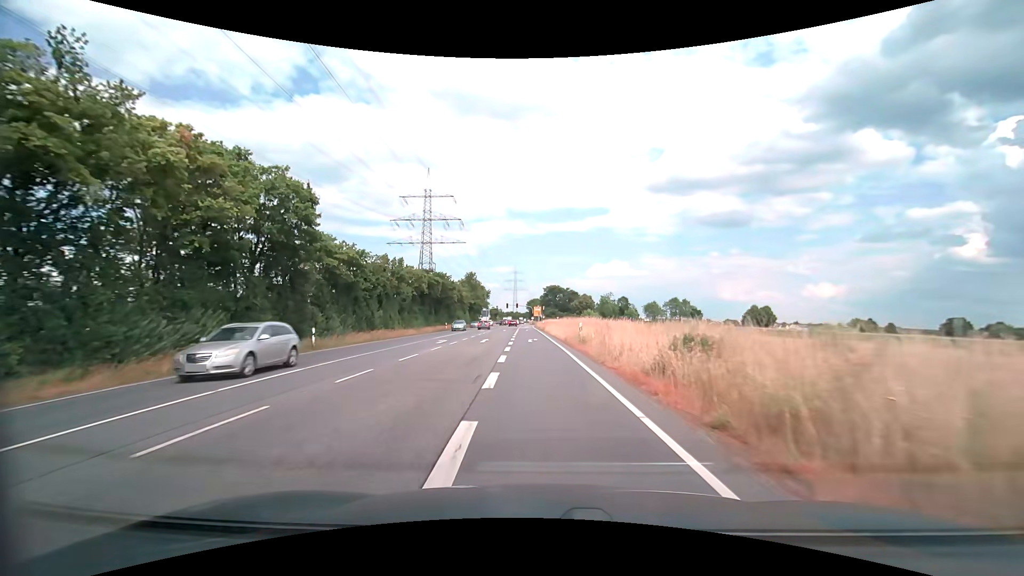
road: secondary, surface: asphalt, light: Day
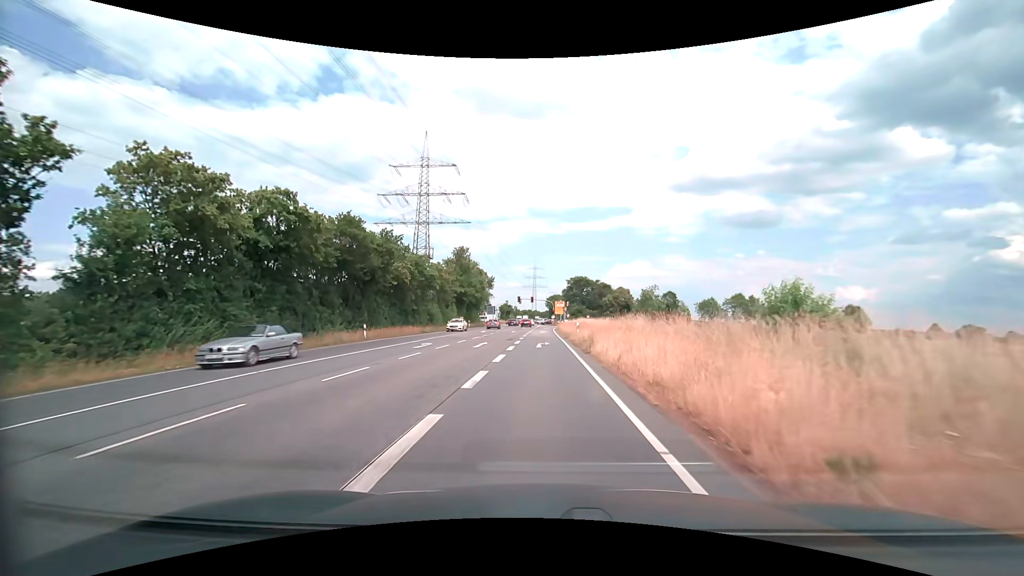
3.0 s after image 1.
(-1.3, +41.8) m; -3°
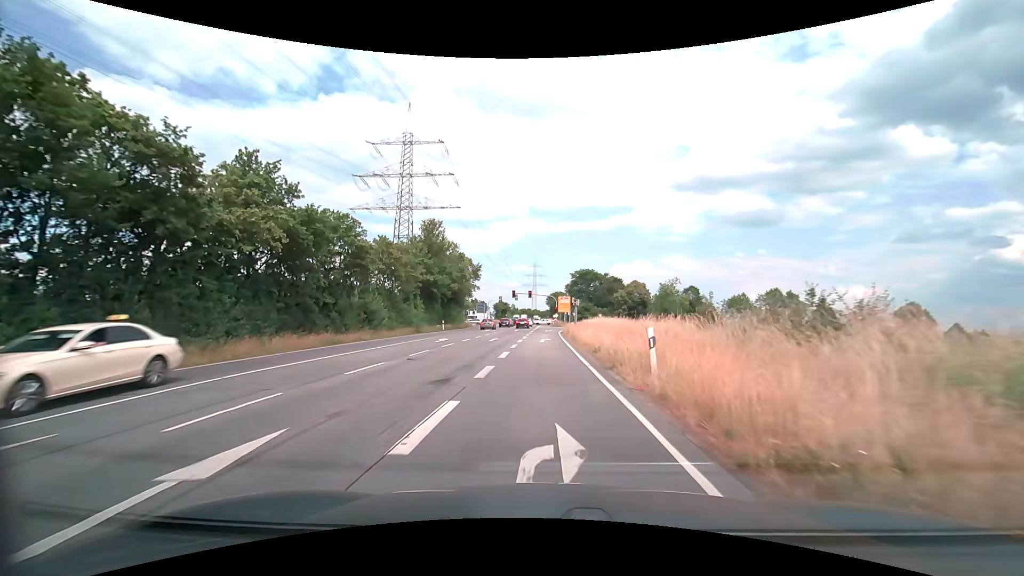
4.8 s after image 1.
(0.0, +22.6) m; 0°
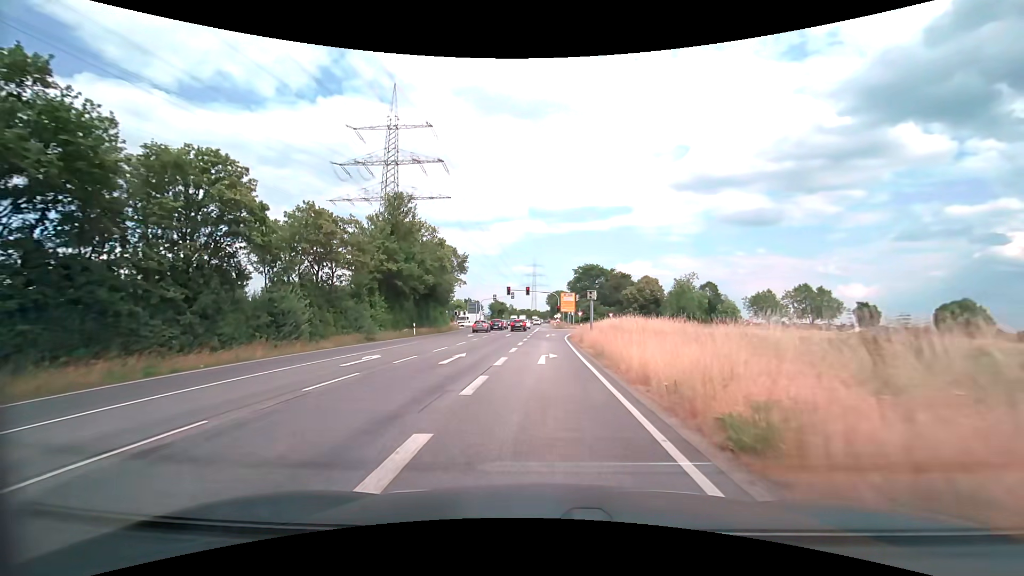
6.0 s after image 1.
(0.0, +14.0) m; 0°
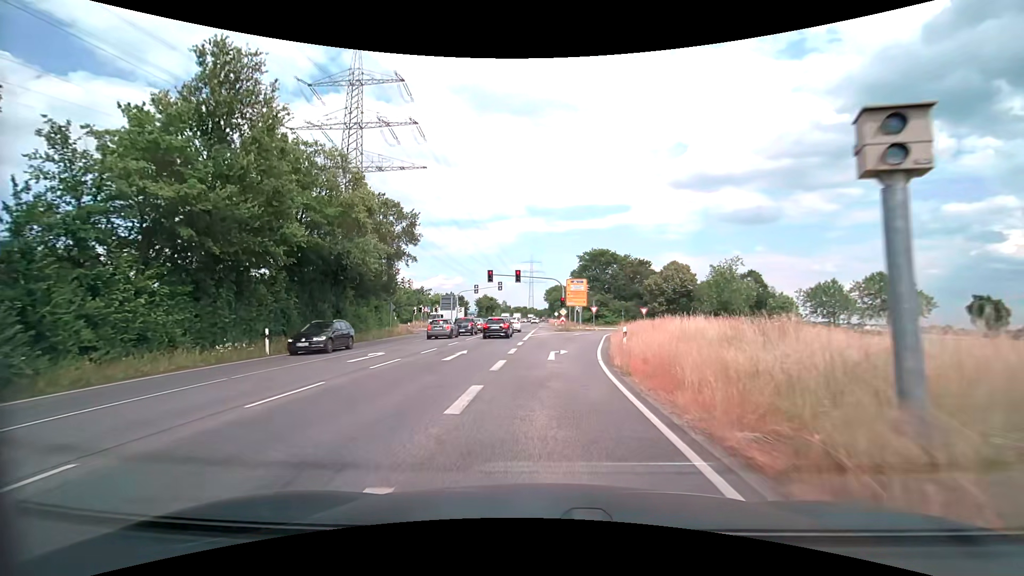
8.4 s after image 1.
(-0.1, +25.6) m; 0°
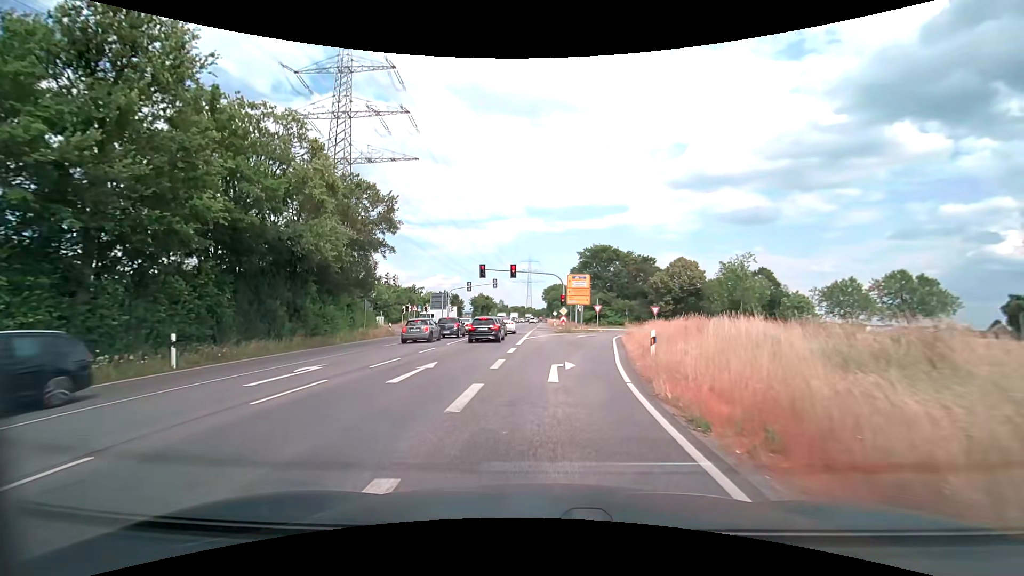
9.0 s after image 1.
(0.0, +5.6) m; +1°
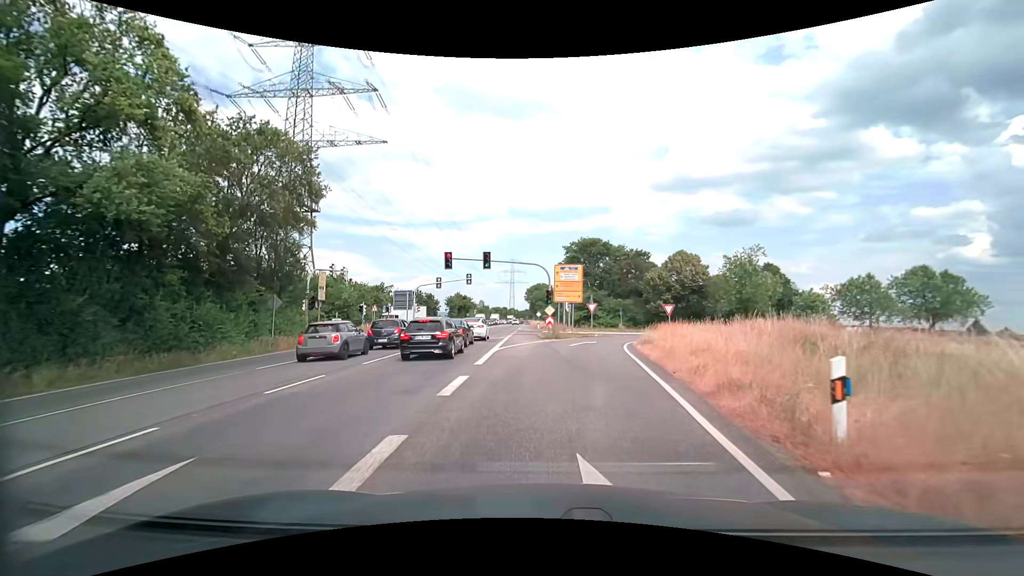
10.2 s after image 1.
(+0.1, +10.1) m; +2°
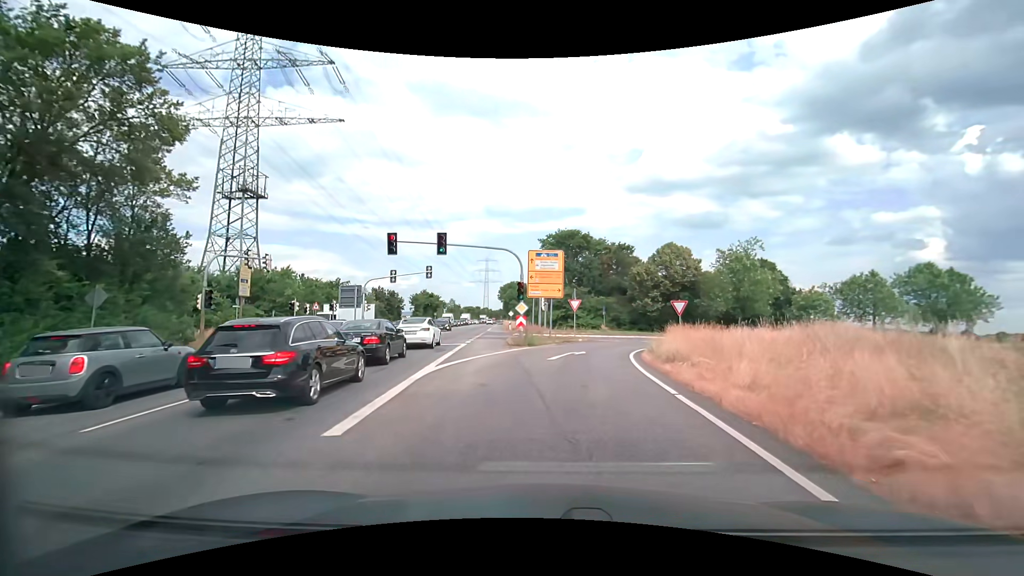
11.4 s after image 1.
(+0.2, +8.7) m; +3°
(0, +10) (+1, +20) (+4, +29) (+10, +38) (+18, +44) (+27, +49) (+36, +53) (+45, +57) (+54, +61) (+63, +65) m
